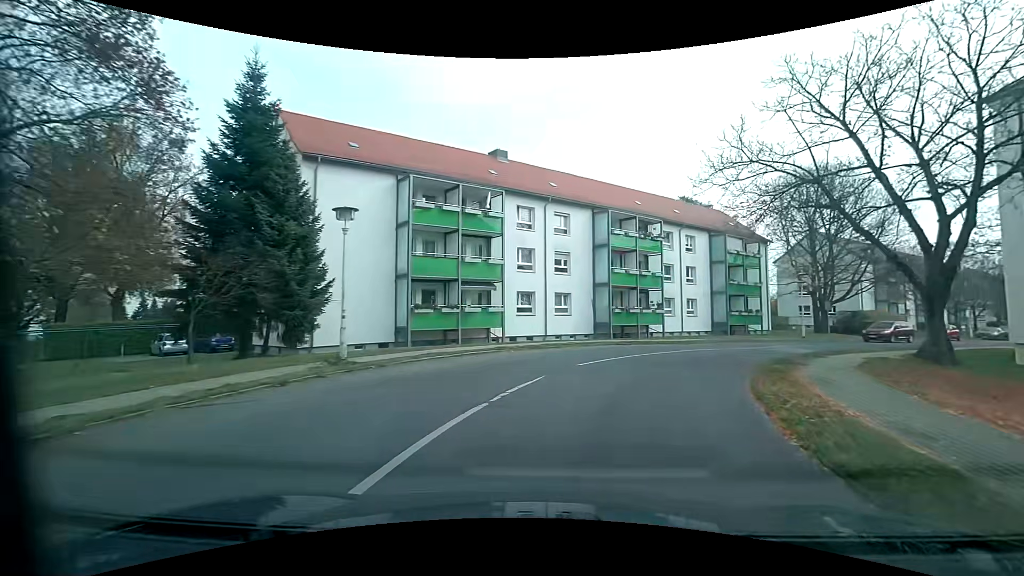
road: residential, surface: asphalt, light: Day
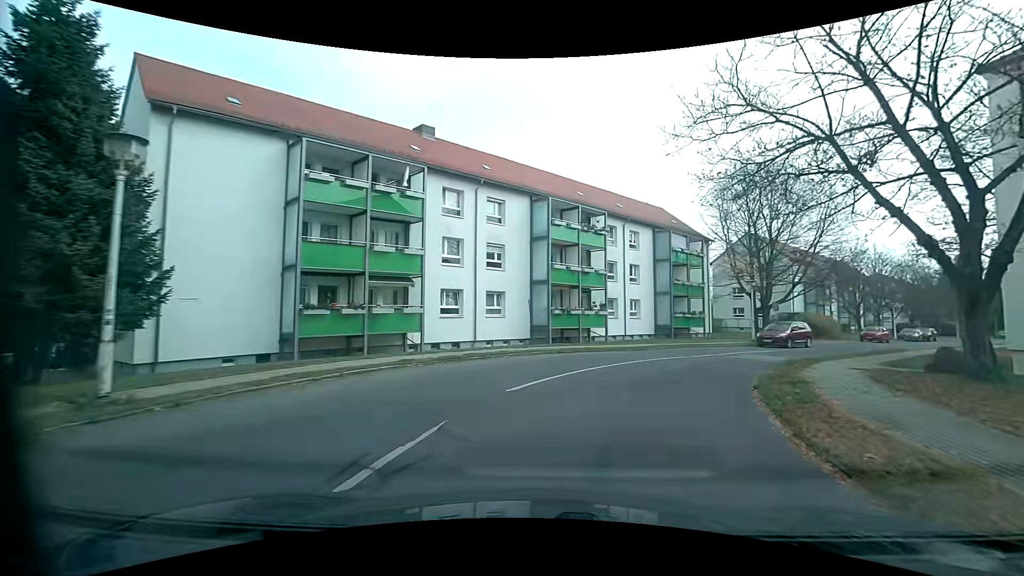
(+0.3, +4.9) m; +8°
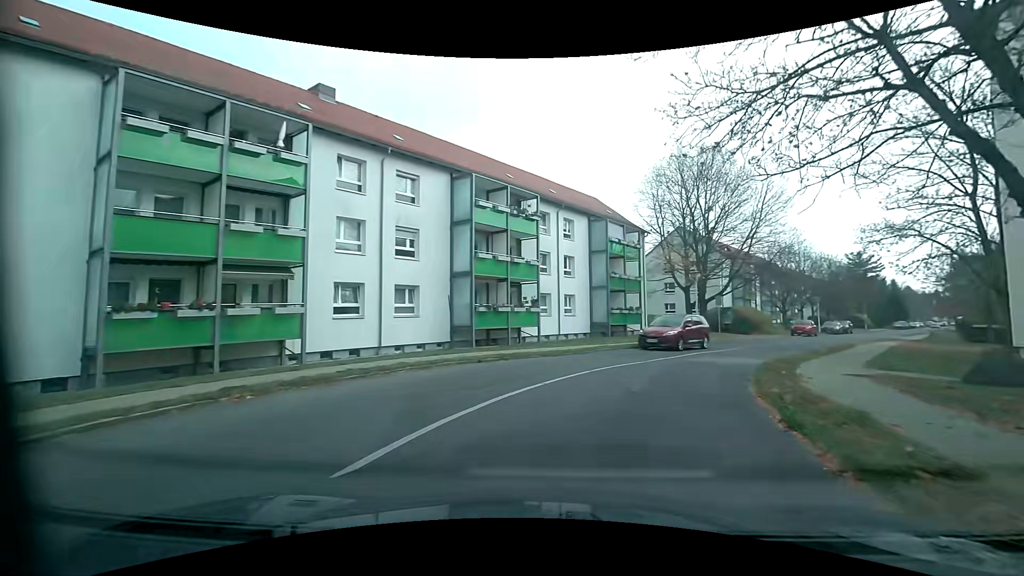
(+0.3, +4.9) m; +7°
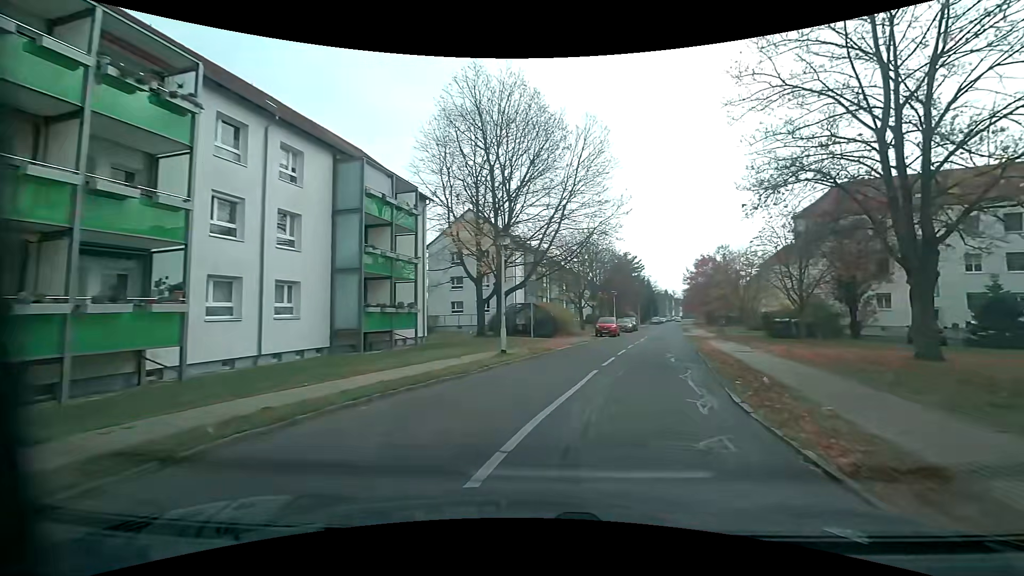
(+3.0, +14.8) m; +23°
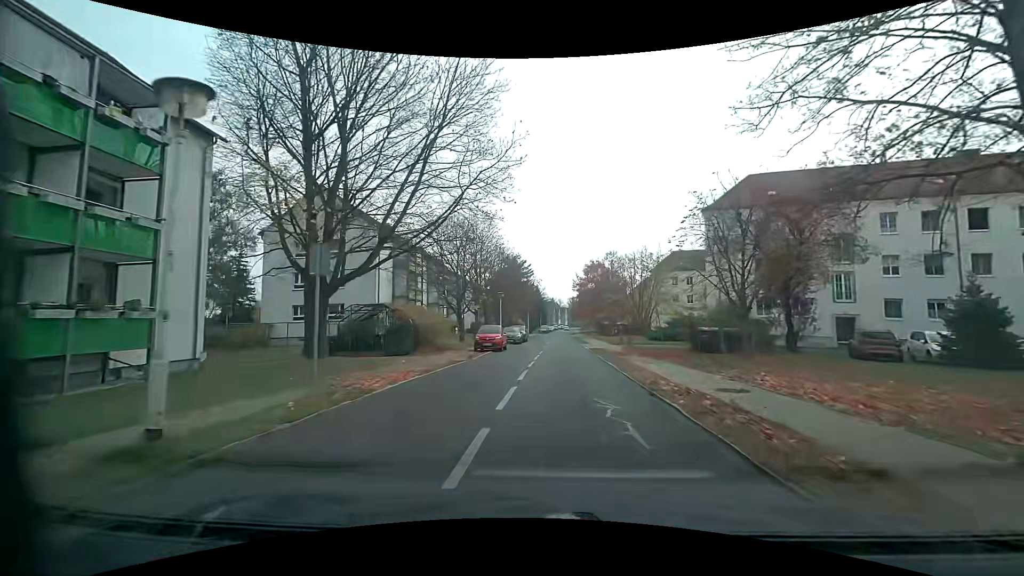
(+1.5, +11.0) m; +13°
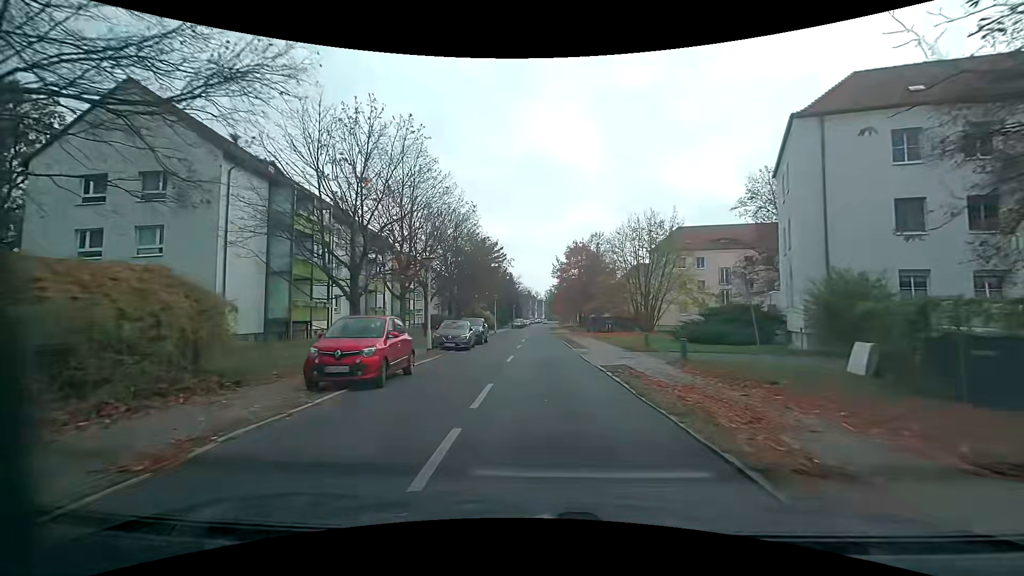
(+0.6, +18.5) m; +2°
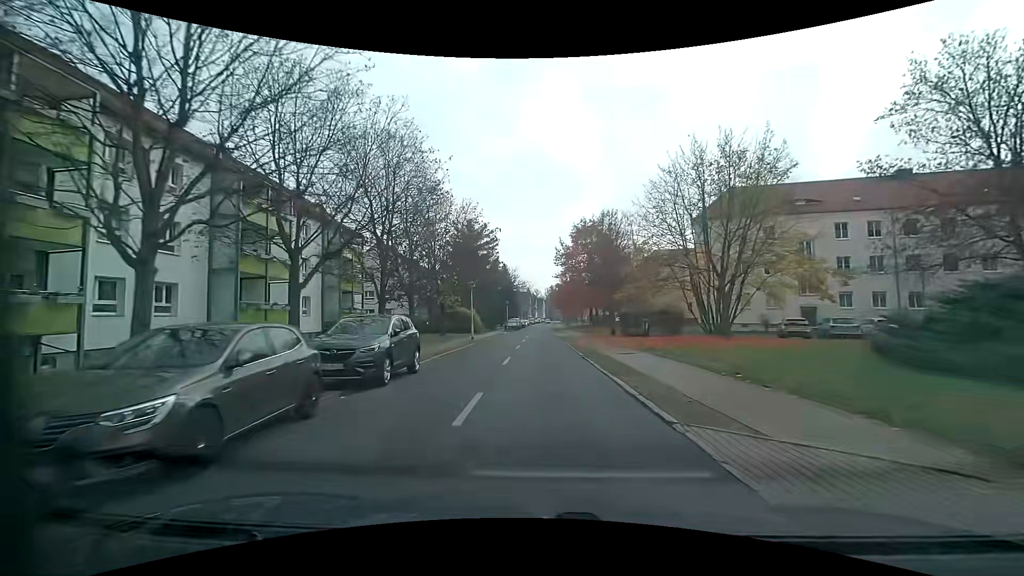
(+0.2, +19.5) m; 0°
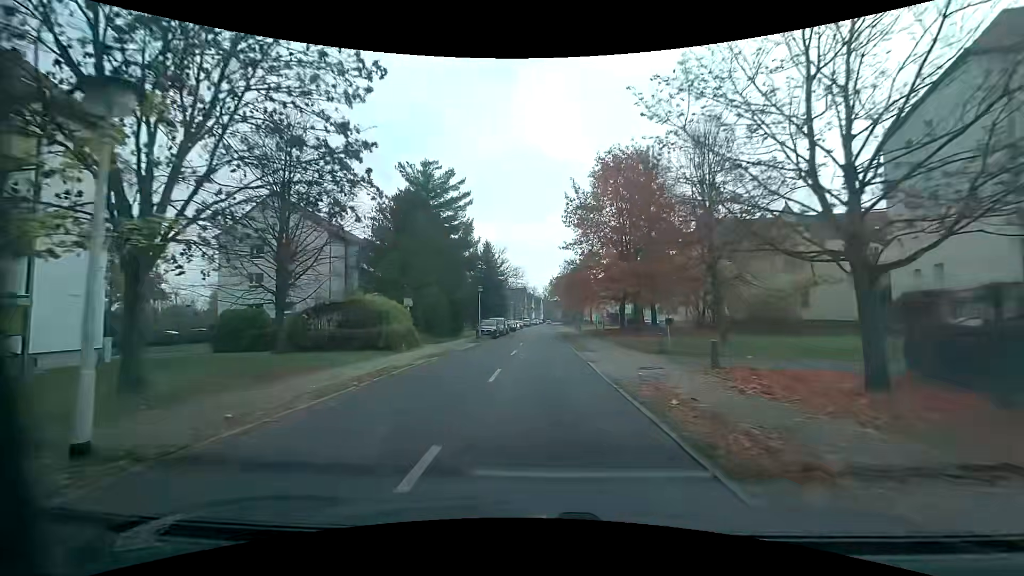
(0.0, +30.9) m; 0°
(0, +10) (0, +20) (0, +30) (0, +40) (0, +50) (+1, +60) (+1, +70) (+1, +80) (+1, +90) (+2, +100) m
